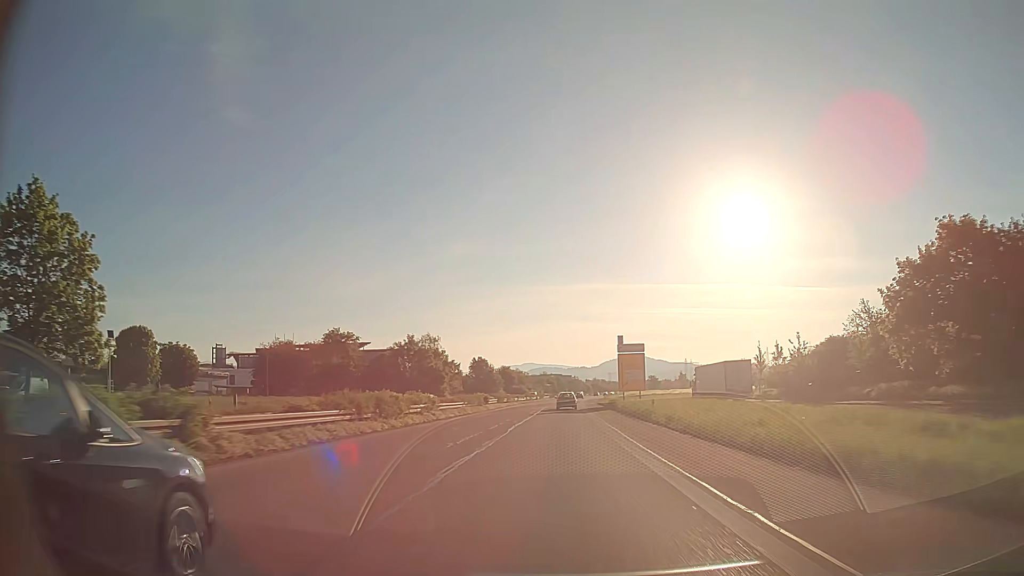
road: trunk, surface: asphalt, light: Day
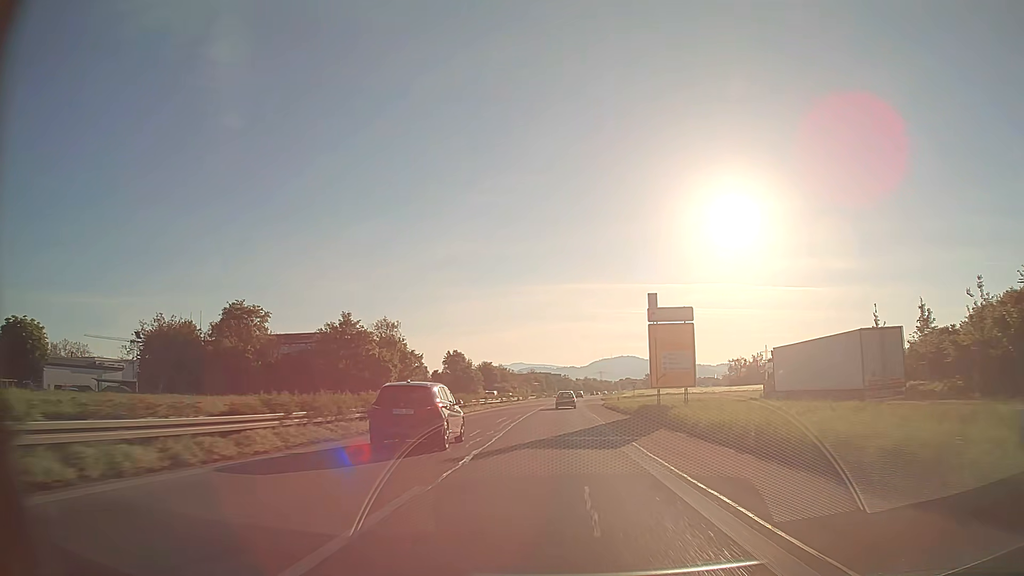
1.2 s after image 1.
(+0.3, +30.2) m; +1°
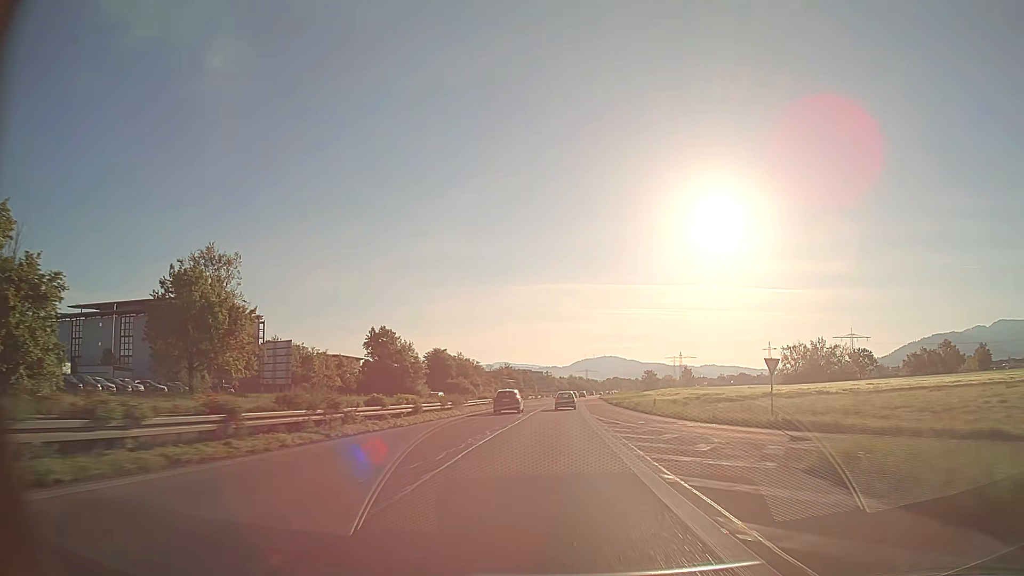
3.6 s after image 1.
(+0.9, +60.2) m; +1°
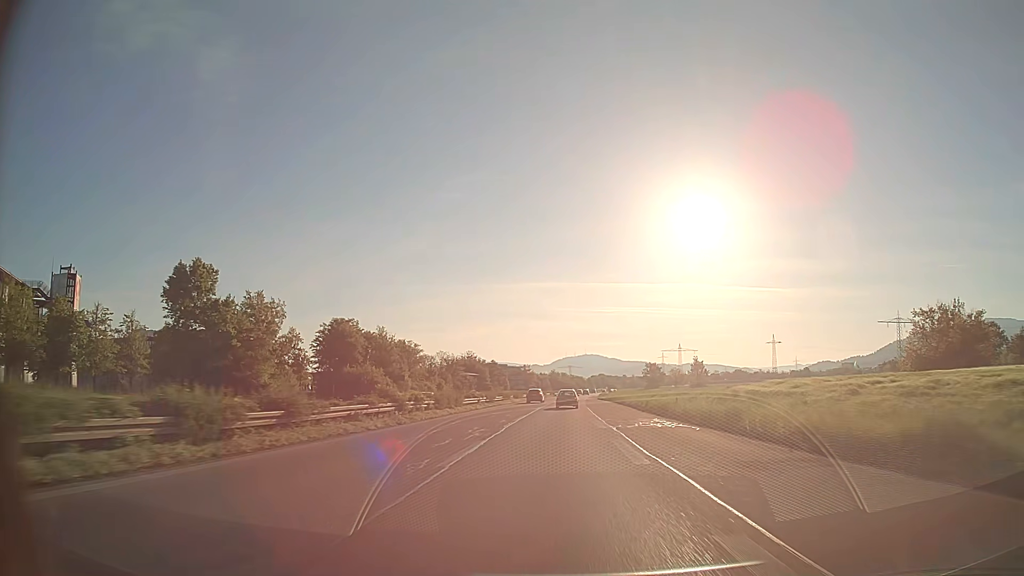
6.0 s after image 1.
(+0.9, +59.8) m; +2°
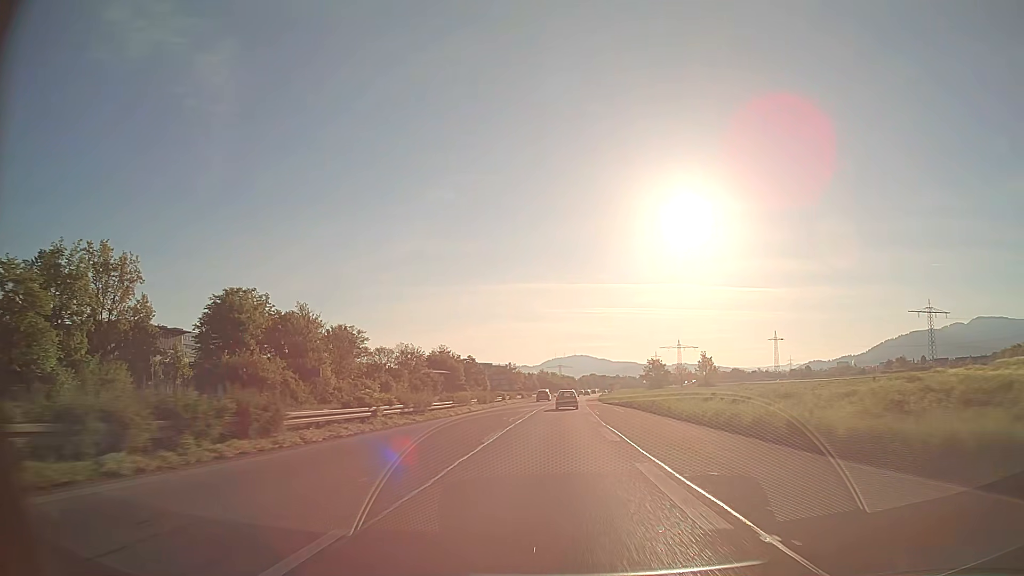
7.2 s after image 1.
(+0.2, +29.7) m; +1°
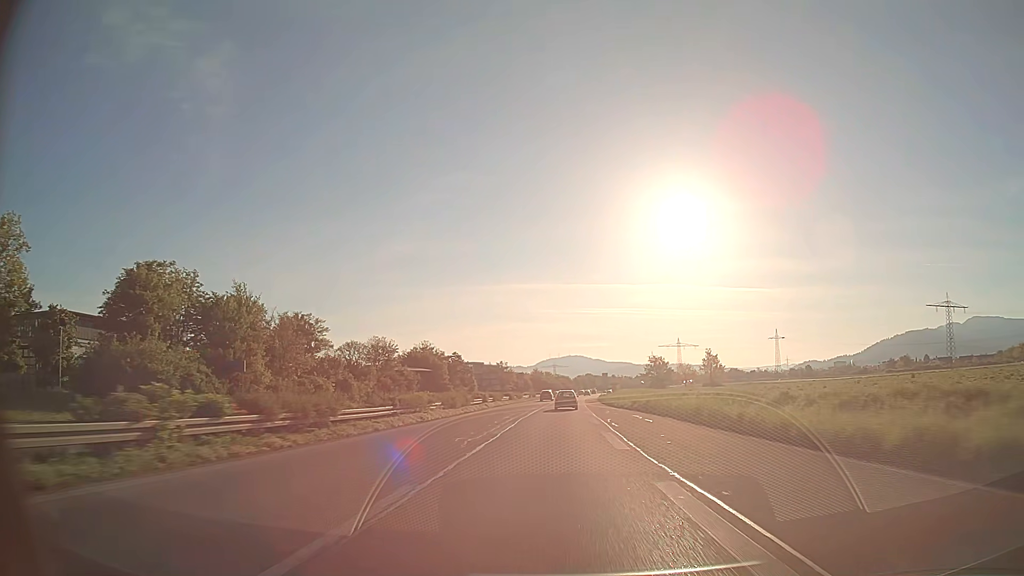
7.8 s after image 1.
(+0.1, +14.8) m; 0°
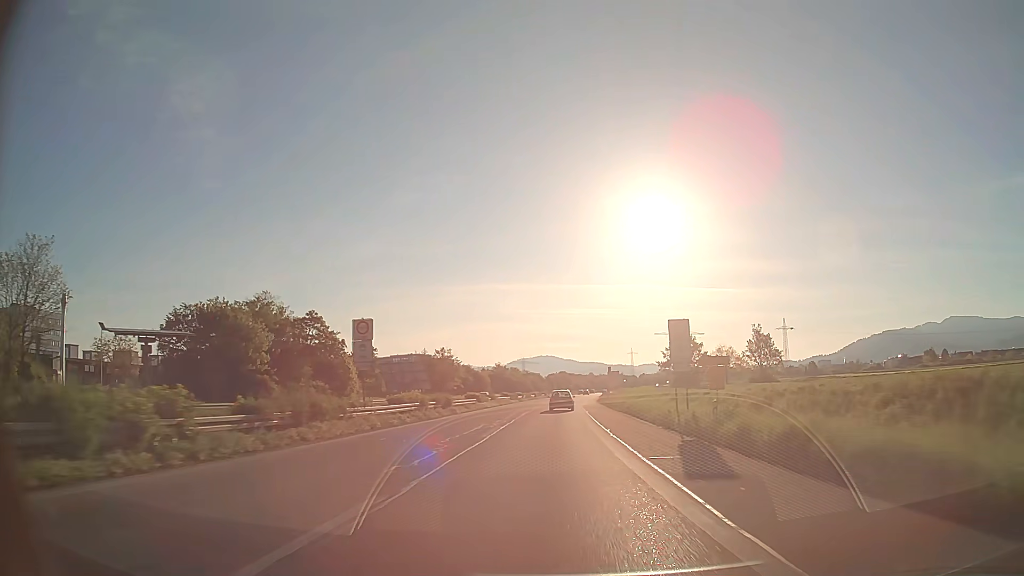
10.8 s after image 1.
(+1.4, +73.2) m; +2°
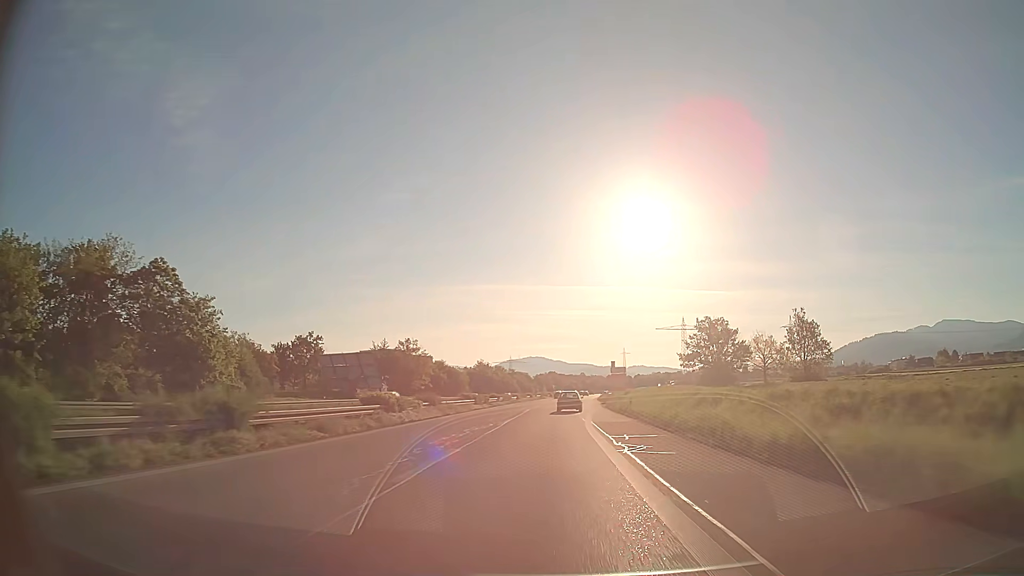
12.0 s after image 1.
(+0.2, +28.6) m; +1°
(0, +10) (0, +20) (0, +30) (+1, +40) (+1, +50) (+2, +60) (+2, +70) (+3, +80) (+4, +90) (+5, +100) m
